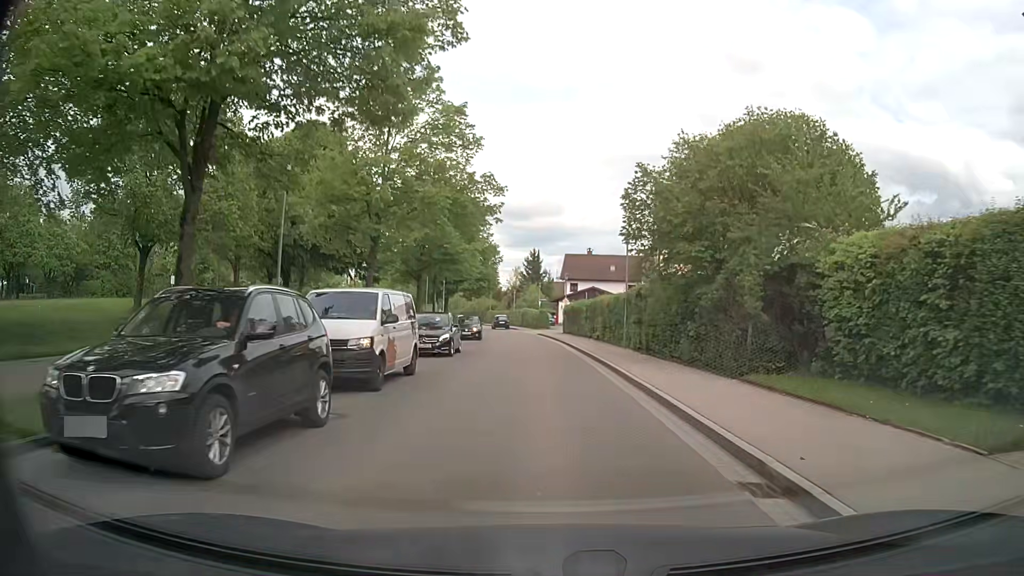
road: tertiary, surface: asphalt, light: Day
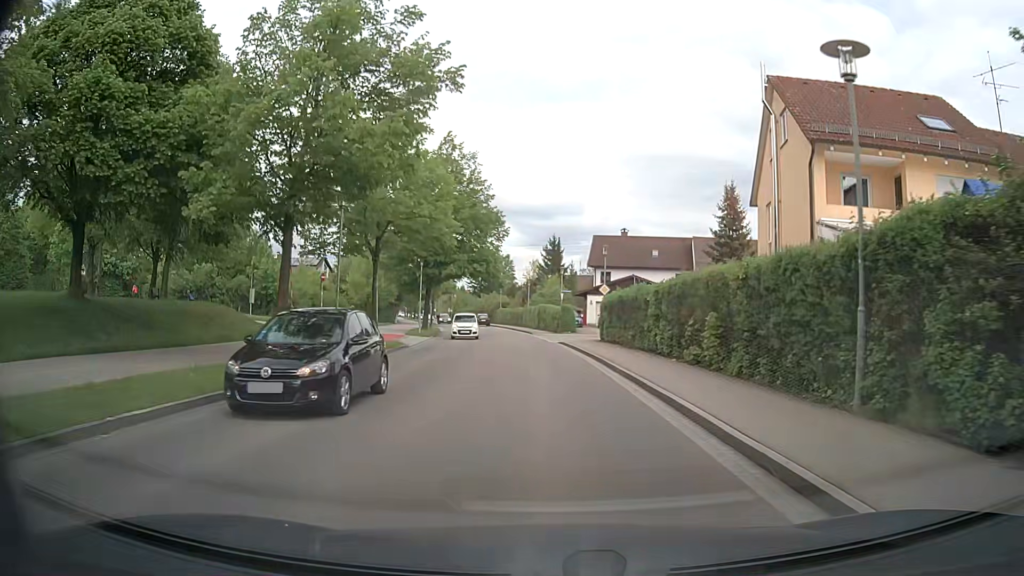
(-0.5, +21.2) m; -2°
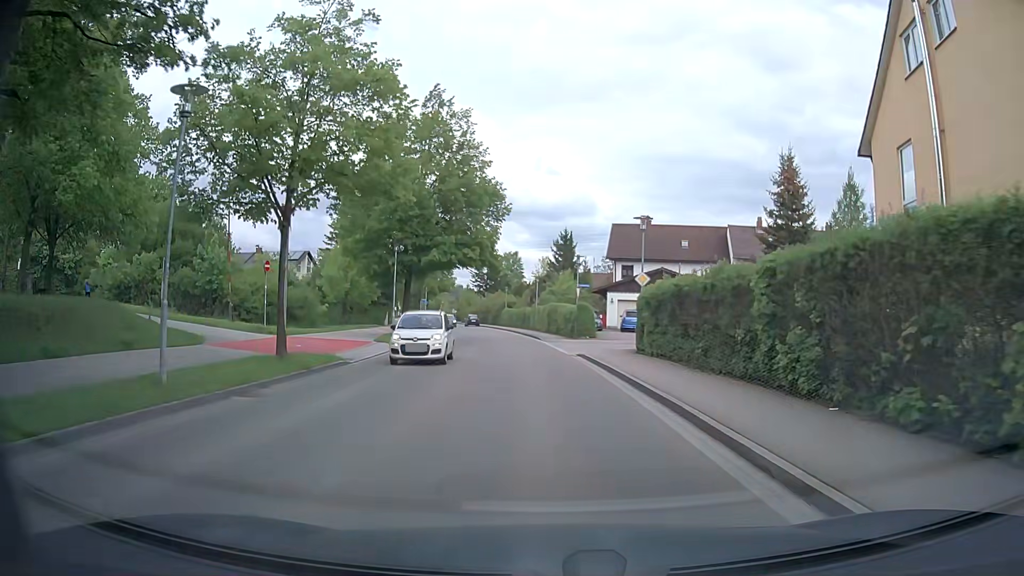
(-0.1, +10.6) m; 0°
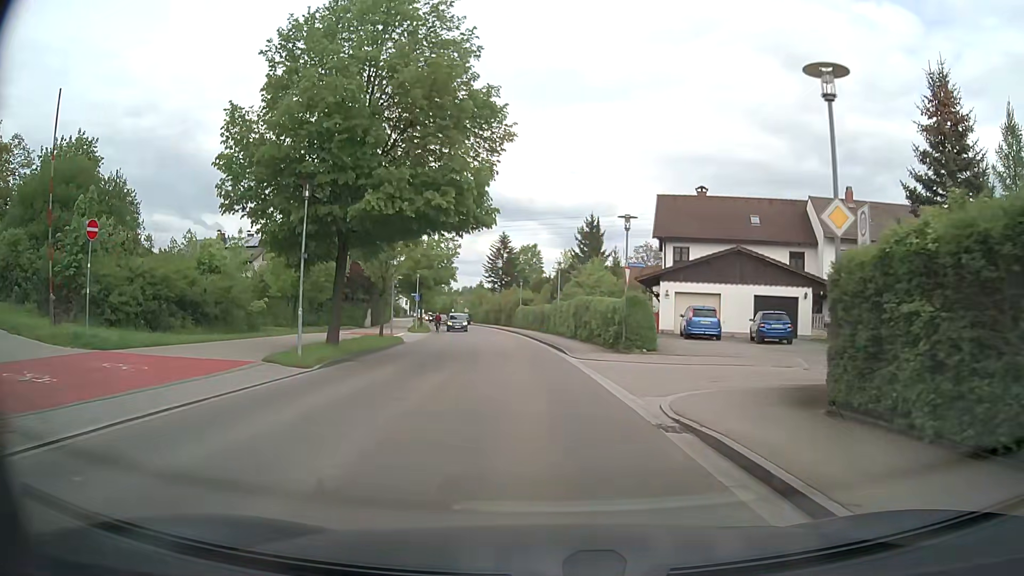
(-0.5, +15.8) m; -3°
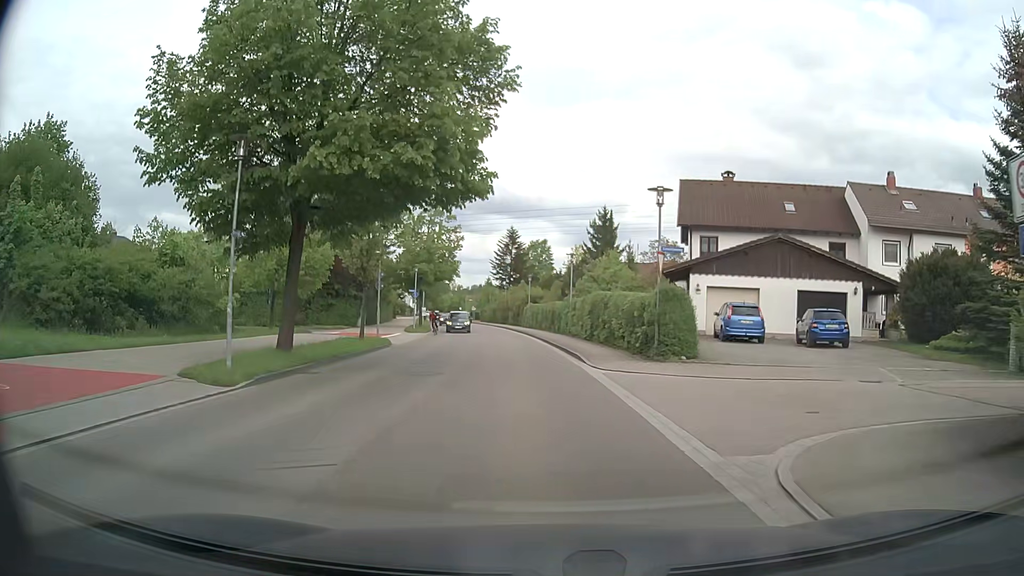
(0.0, +5.1) m; -1°
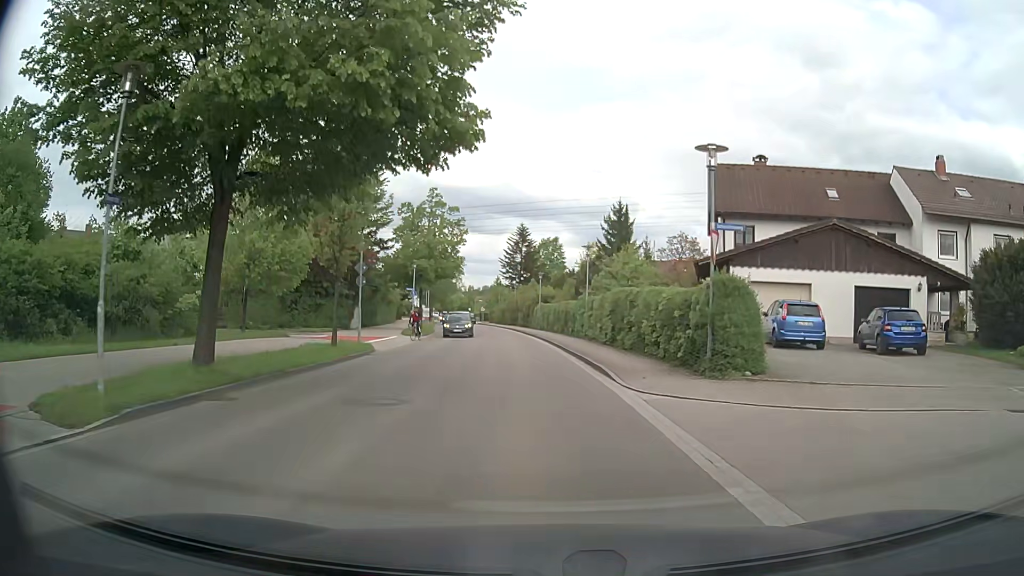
(0.0, +5.1) m; -1°
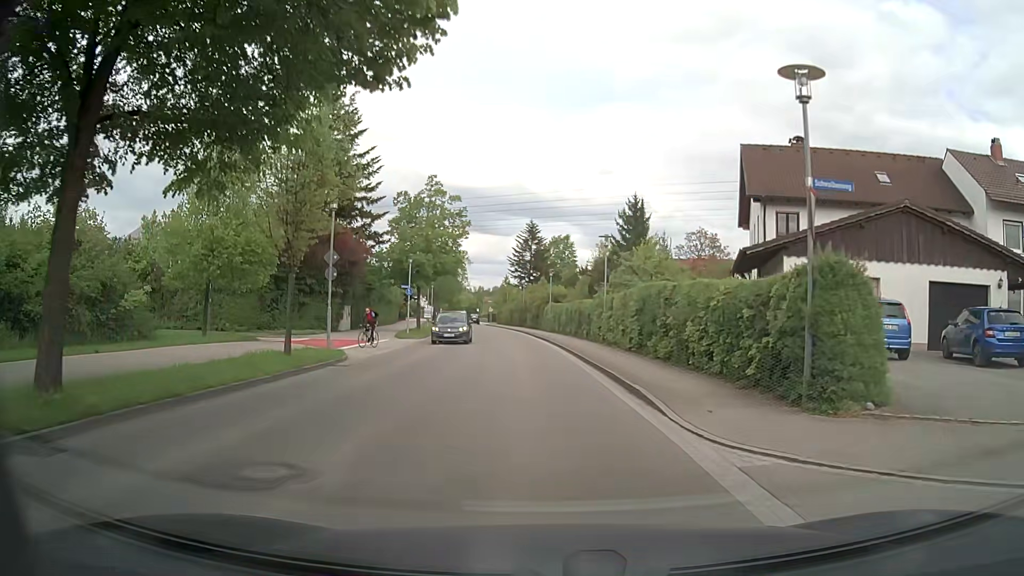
(0.0, +5.1) m; 0°
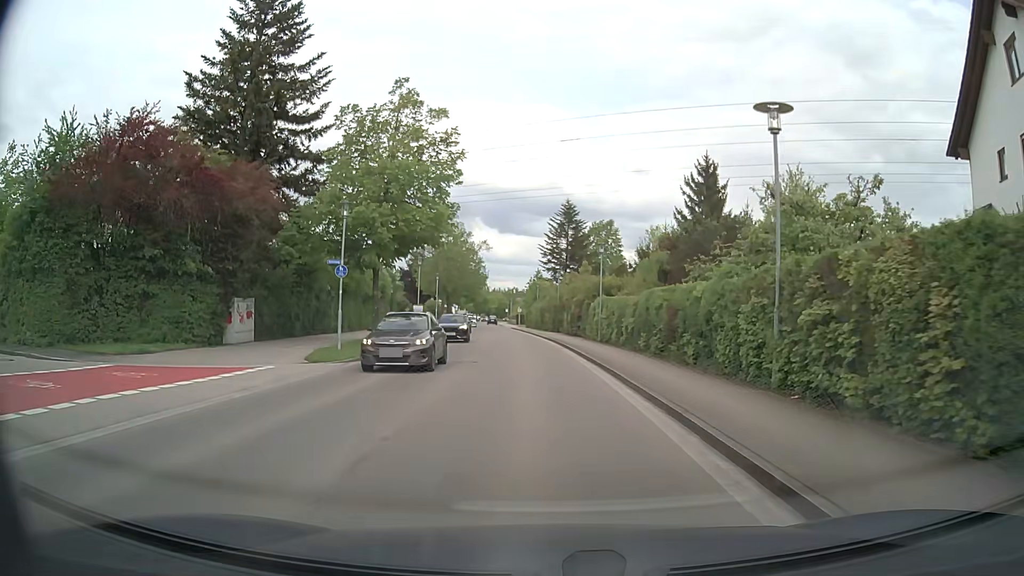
(-0.7, +20.3) m; -3°
(0, +10) (-1, +20) (-1, +30) (-2, +40) (-3, +50) (-4, +60) (-5, +70) (-6, +80) (-8, +90) (-9, +100) m
